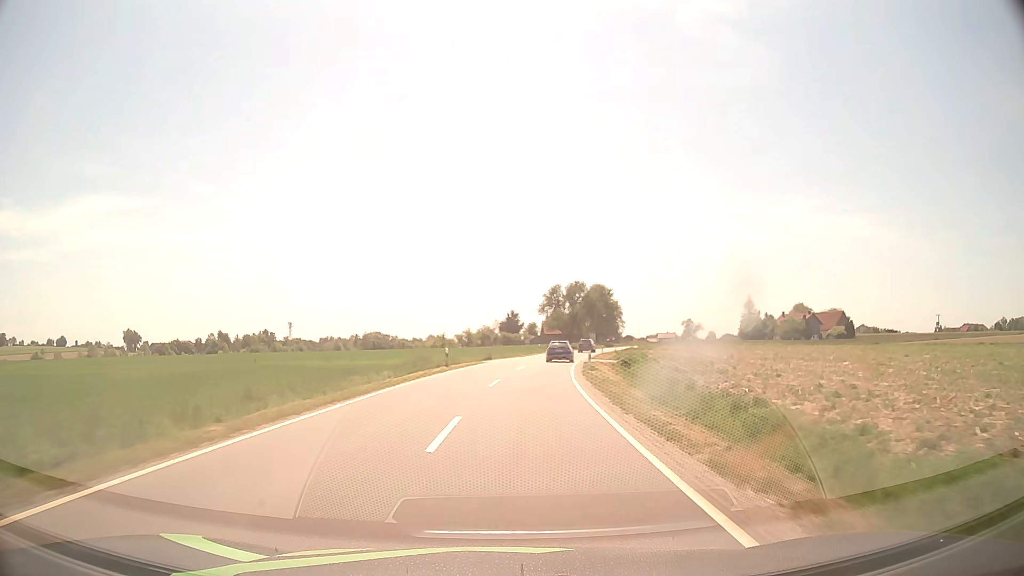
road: tertiary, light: Day
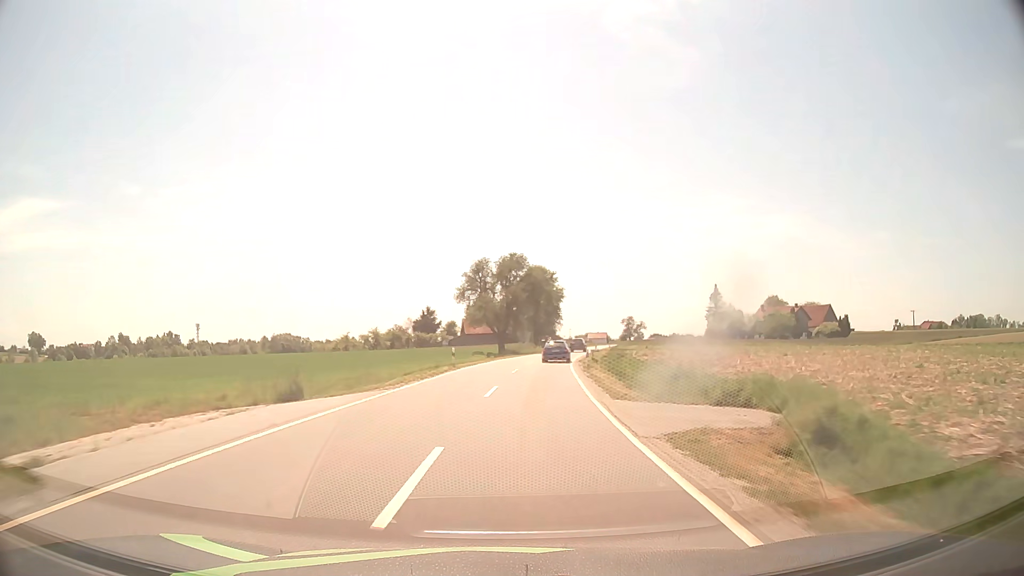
(+2.3, +39.5) m; +7°
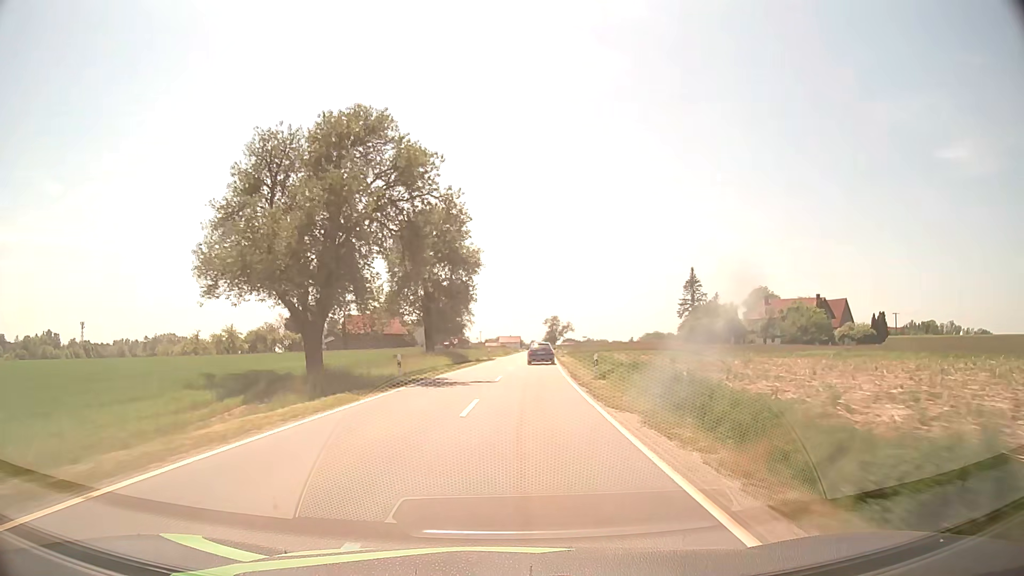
(+3.7, +52.8) m; +8°
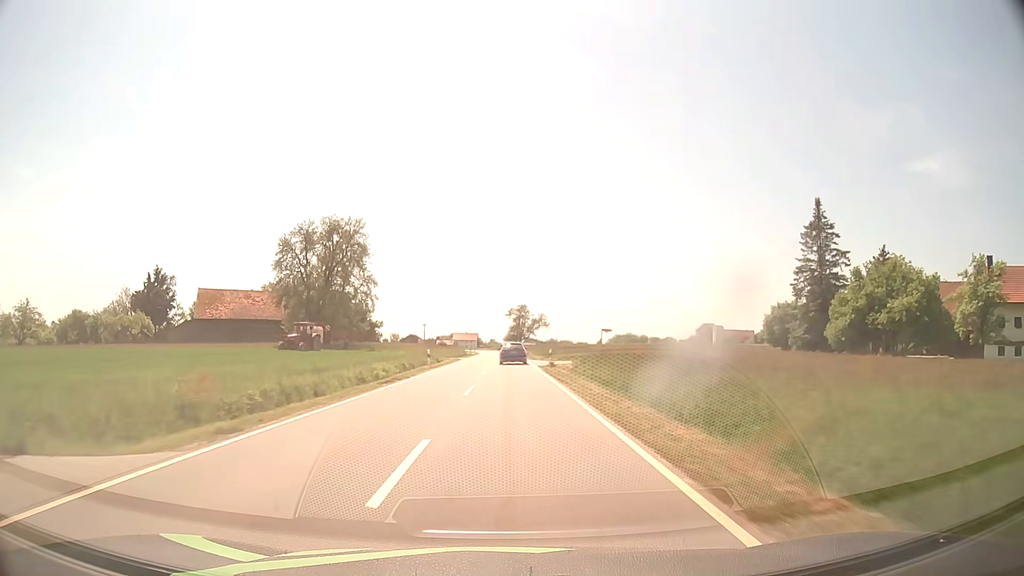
(+3.4, +68.0) m; +4°
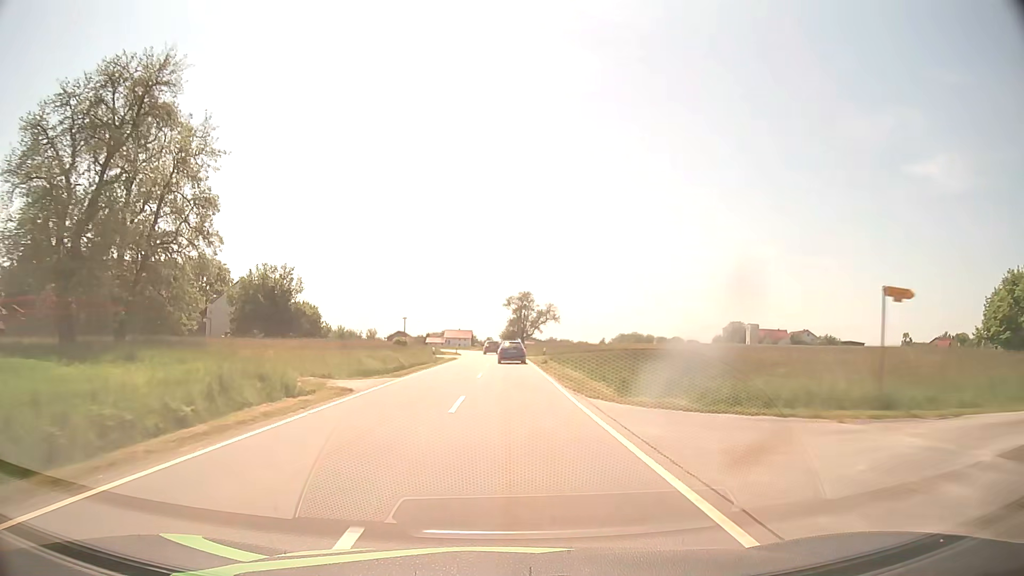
(0.0, +41.1) m; 0°
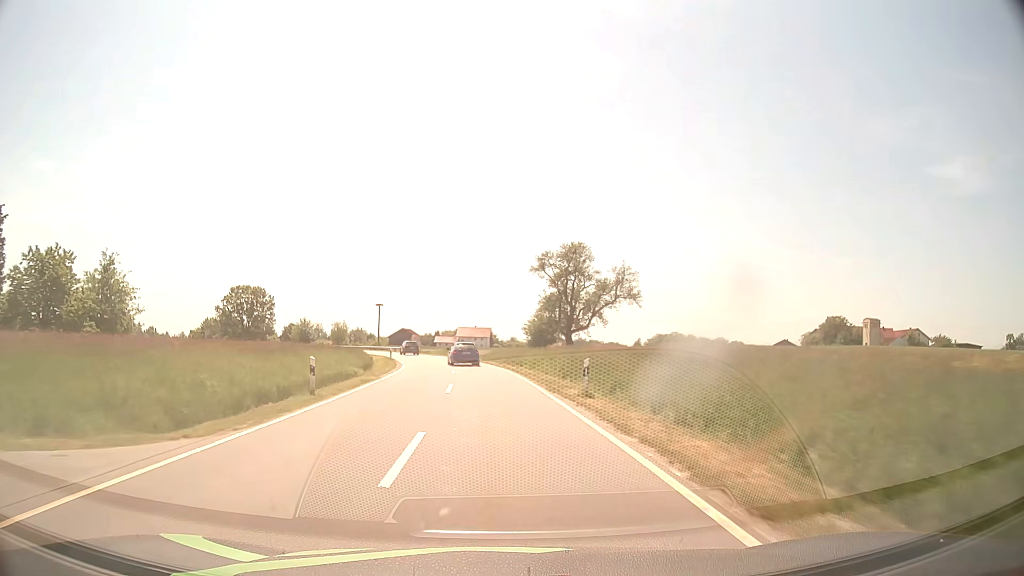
(-0.4, +67.6) m; -2°
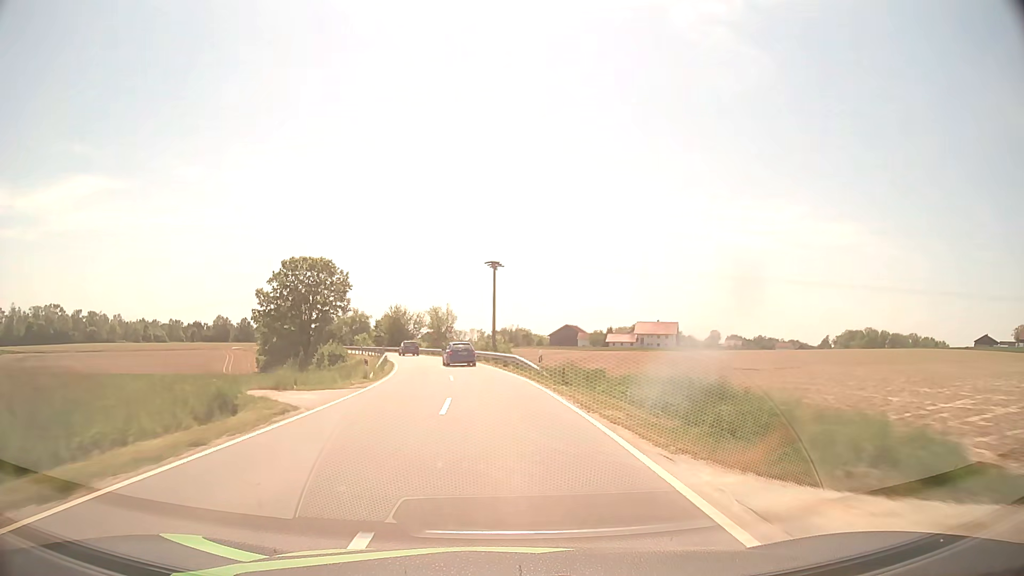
(-7.2, +66.1) m; -14°
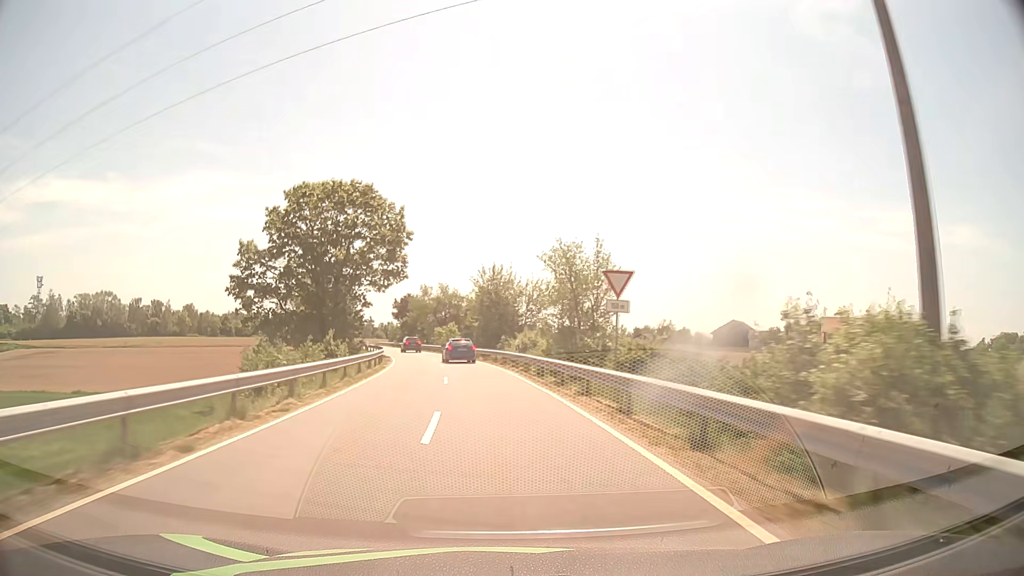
(-5.2, +52.6) m; -12°
(0, +10) (-1, +20) (-2, +30) (-3, +40) (-5, +50) (-7, +59) (-9, +69) (-12, +79) (-15, +88) (-18, +98) m
